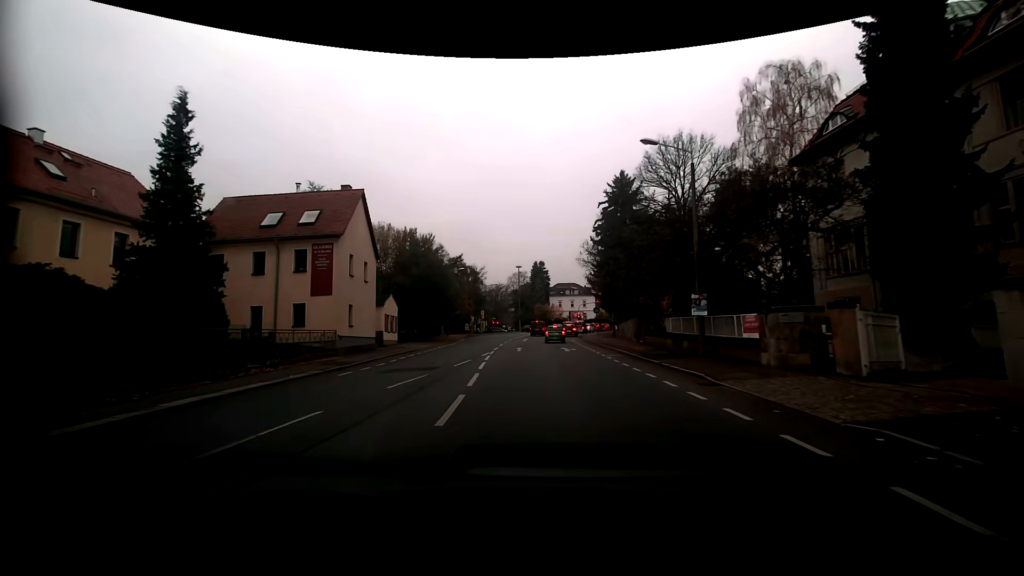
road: tertiary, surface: asphalt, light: Day
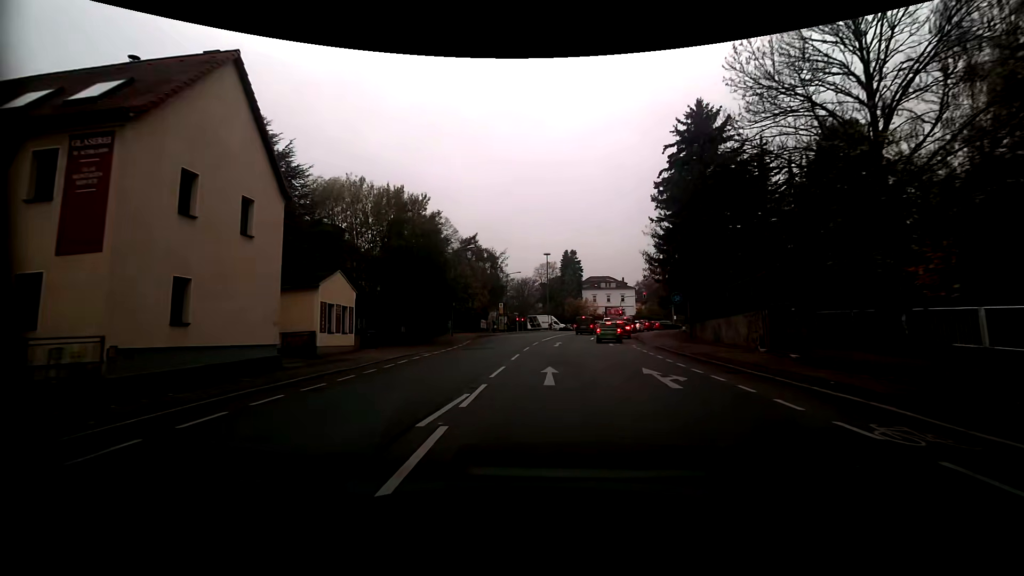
(-0.8, +17.3) m; -4°
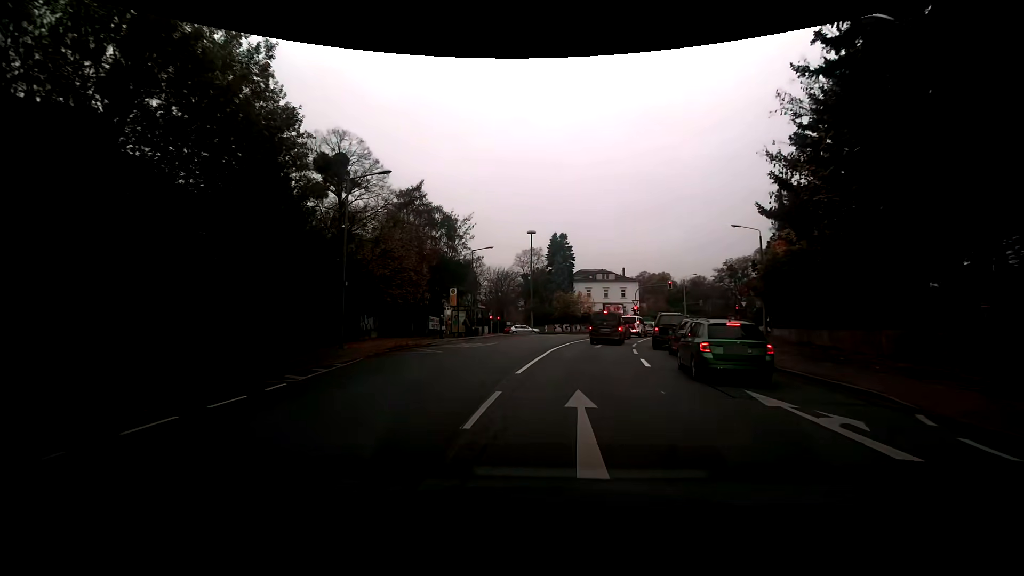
(+0.2, +24.6) m; +3°
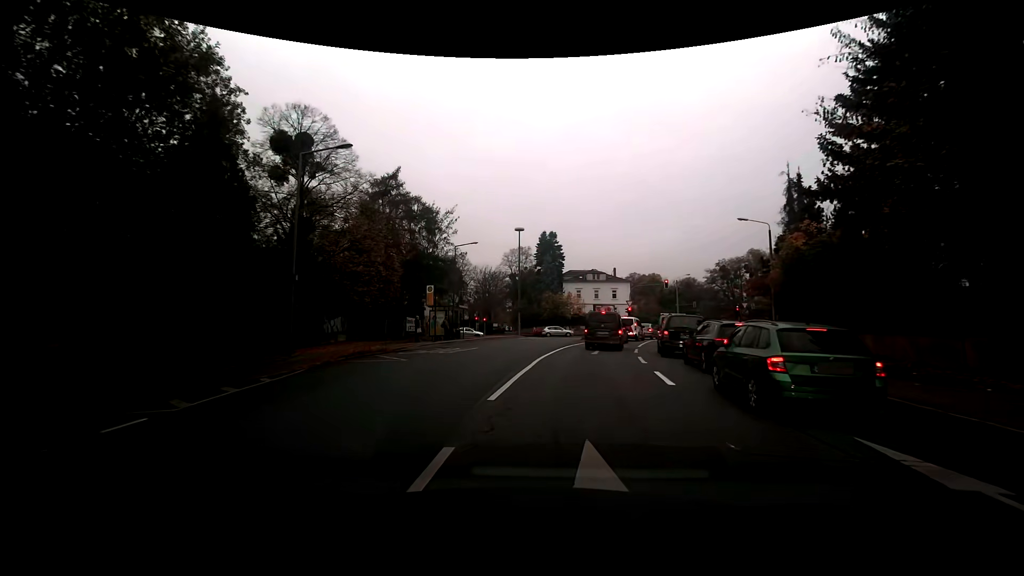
(0.0, +3.9) m; 0°
